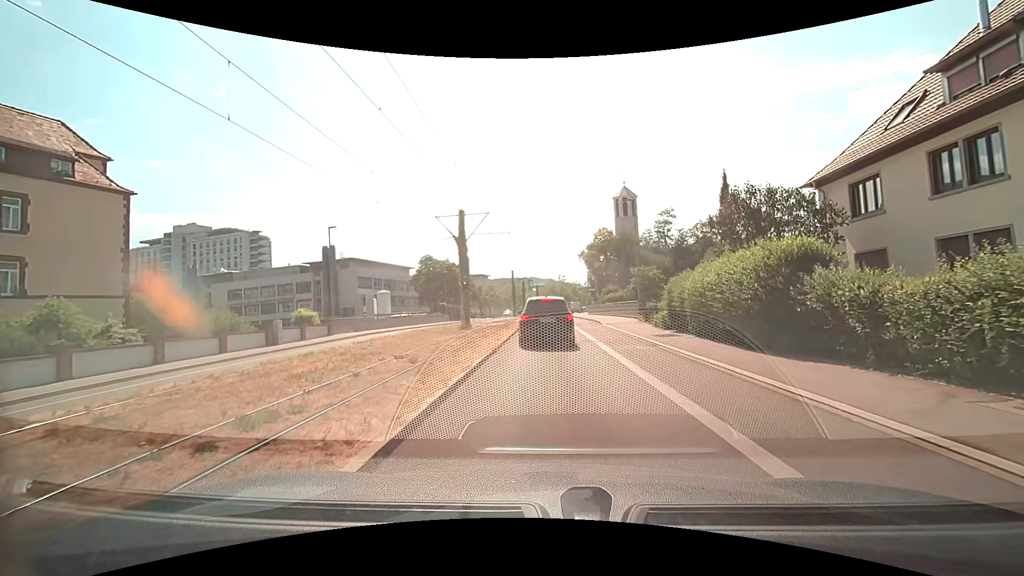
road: secondary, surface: asphalt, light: Day
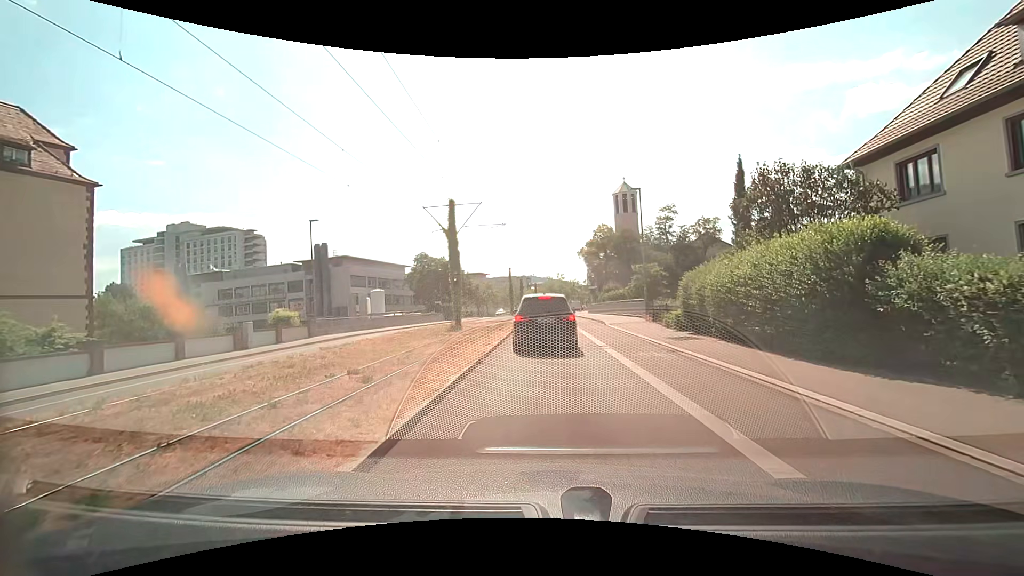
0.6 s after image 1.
(0.0, +2.6) m; -1°
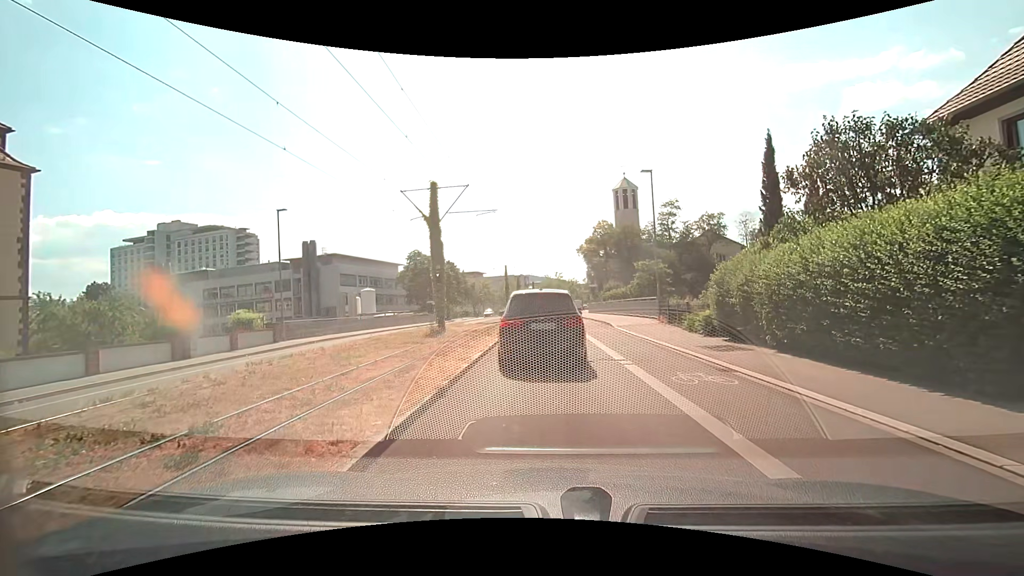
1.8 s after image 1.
(+0.1, +3.8) m; 0°
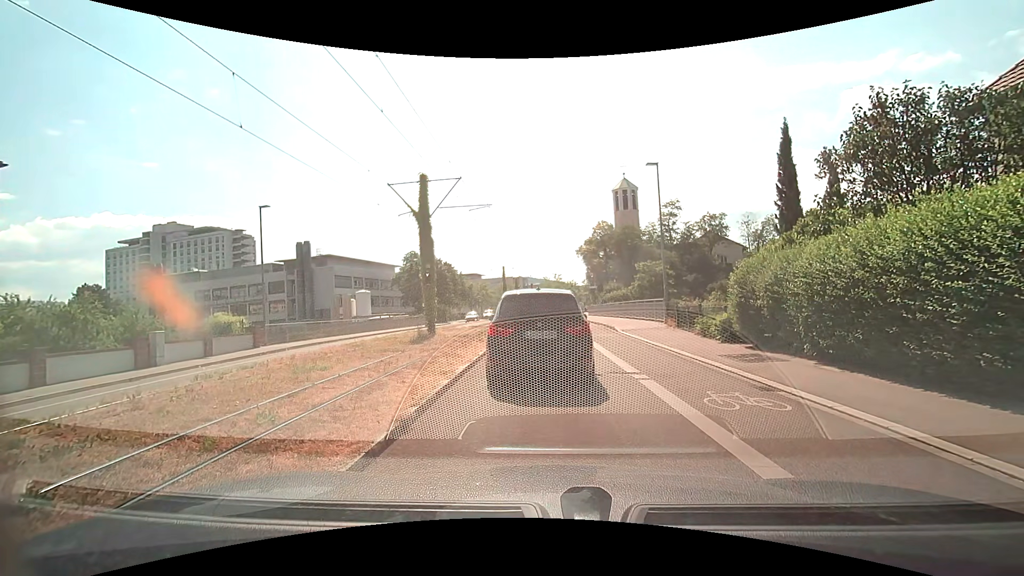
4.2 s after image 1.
(0.0, +1.7) m; -1°
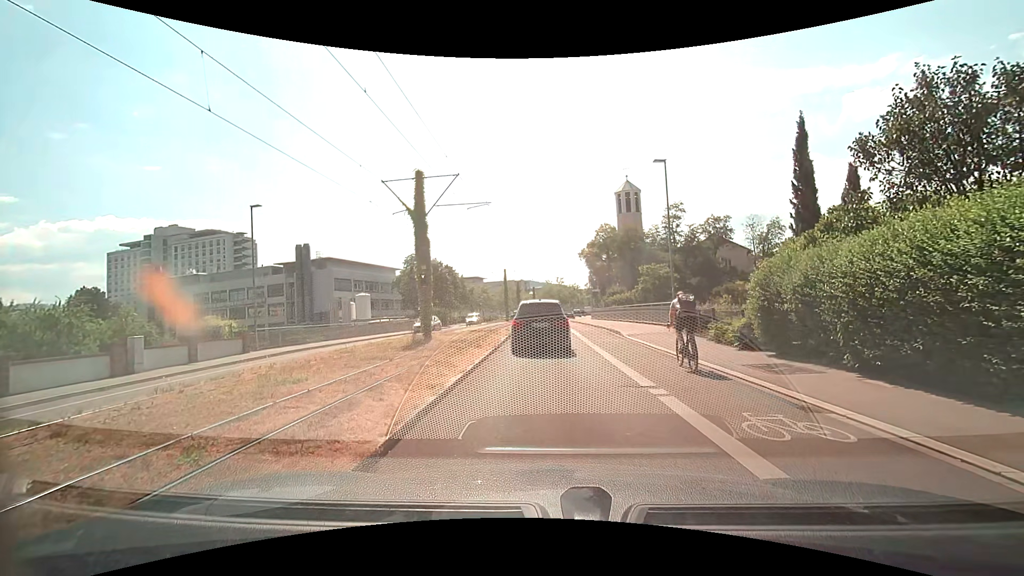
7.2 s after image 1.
(0.0, +1.4) m; +2°
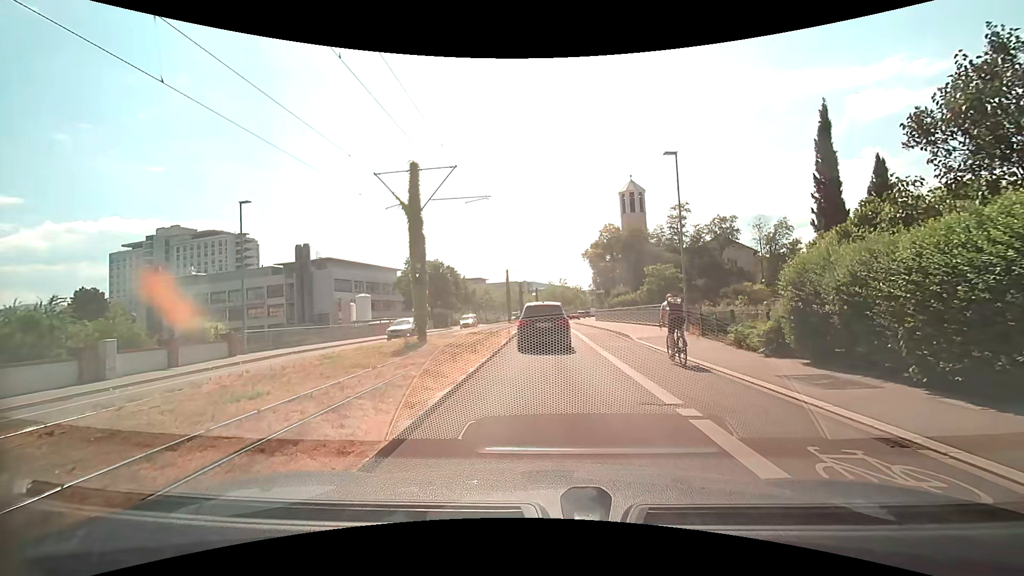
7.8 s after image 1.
(0.0, +1.6) m; -1°
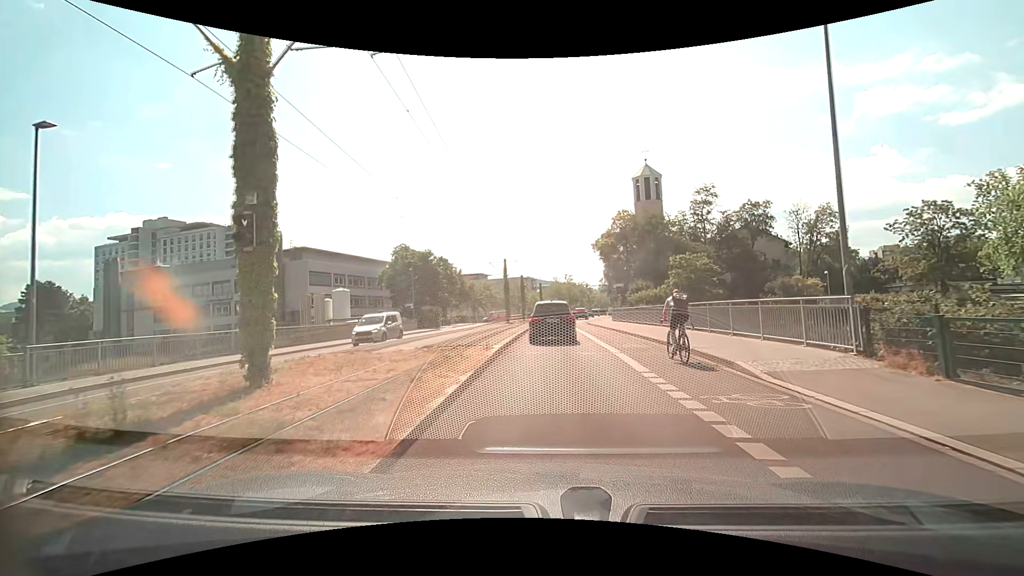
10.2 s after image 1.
(-0.1, +12.0) m; 0°
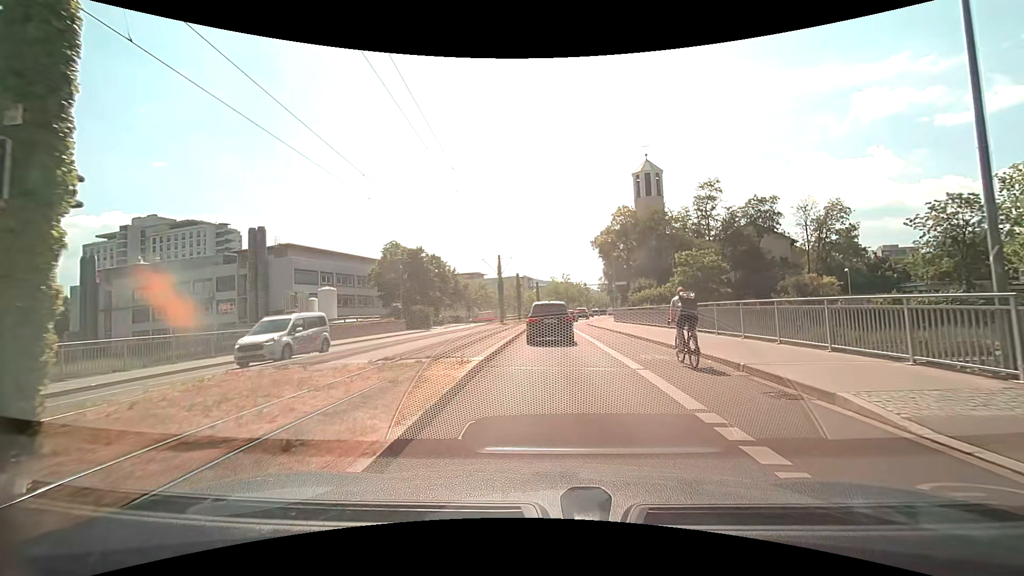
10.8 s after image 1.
(0.0, +3.8) m; 0°
(0, +10) (0, +20) (0, +30) (0, +40) (+1, +50) (+2, +60) (+5, +70) (+6, +79) (+8, +89) (+9, +99) m
